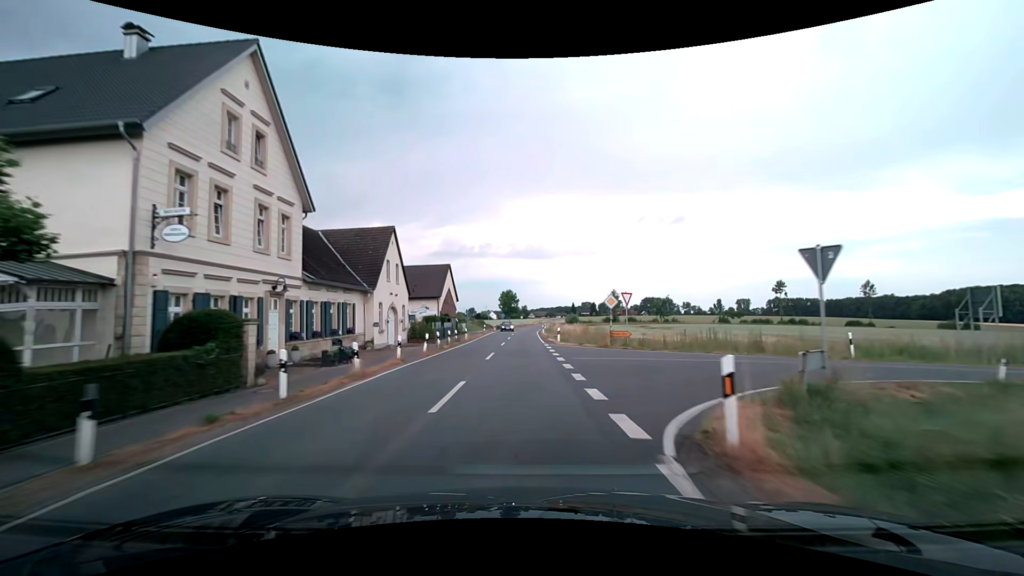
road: secondary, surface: asphalt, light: Day
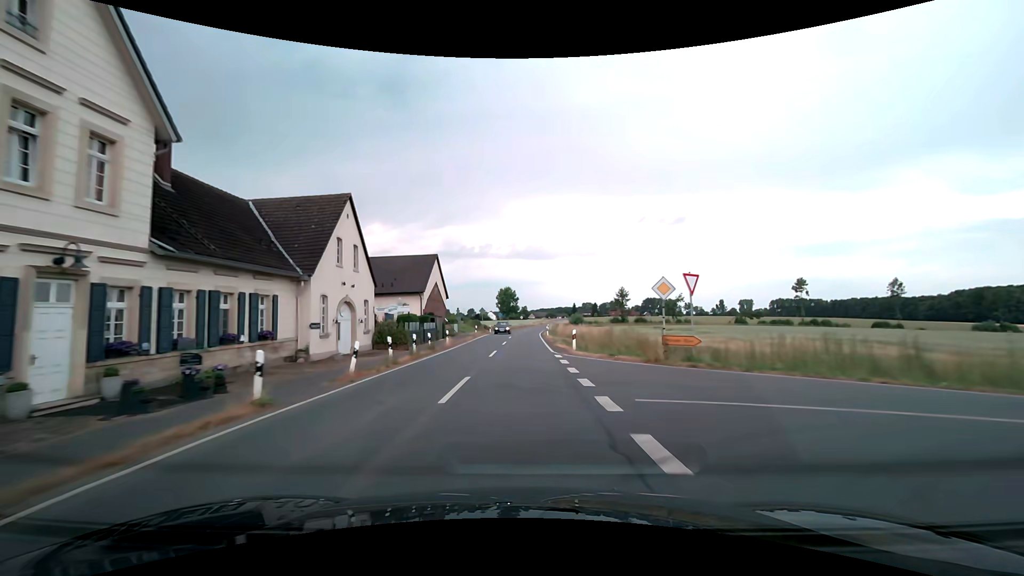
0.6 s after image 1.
(0.0, +10.5) m; 0°
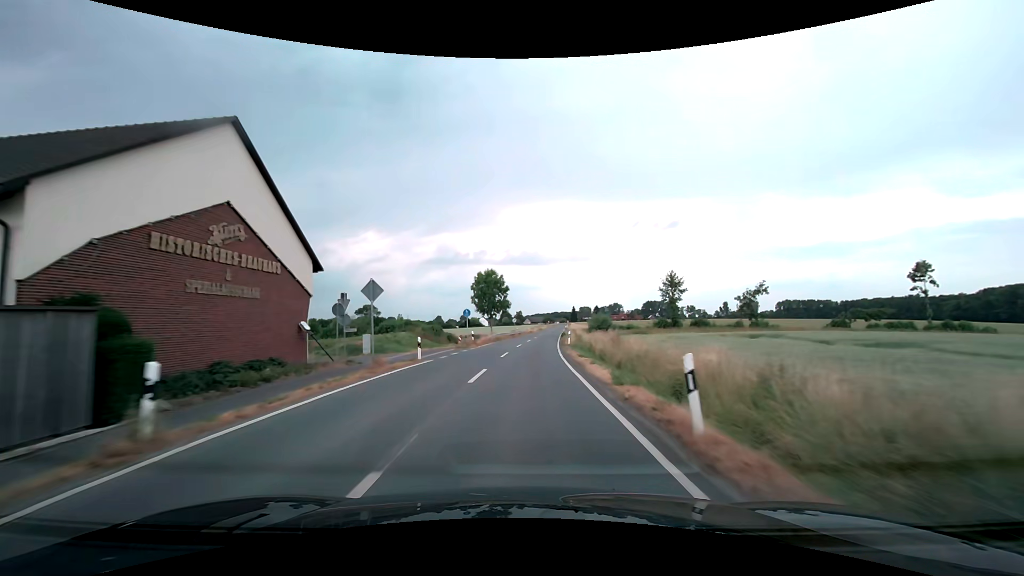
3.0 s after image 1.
(+0.2, +42.1) m; +1°
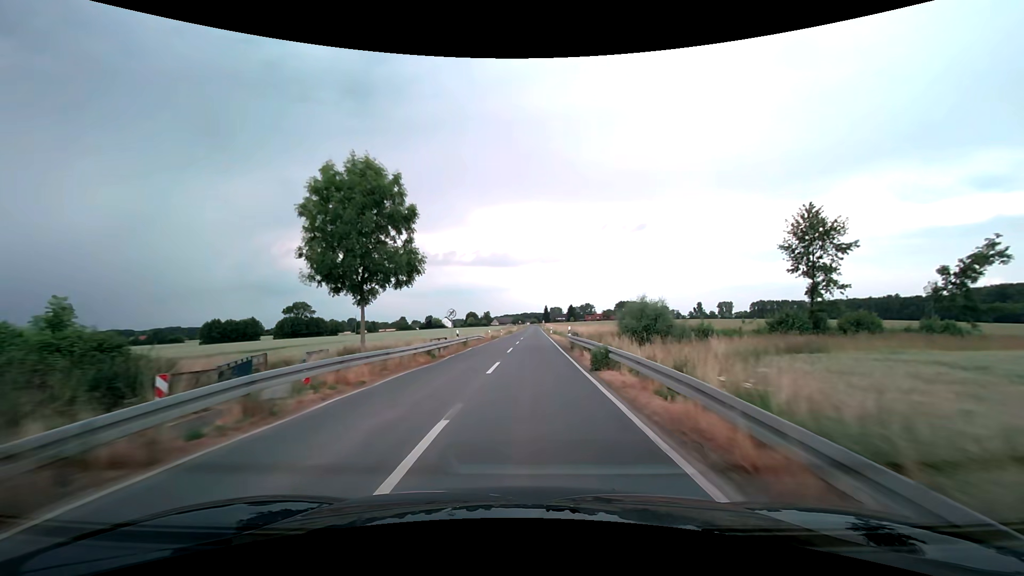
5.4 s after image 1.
(+1.1, +42.2) m; +3°
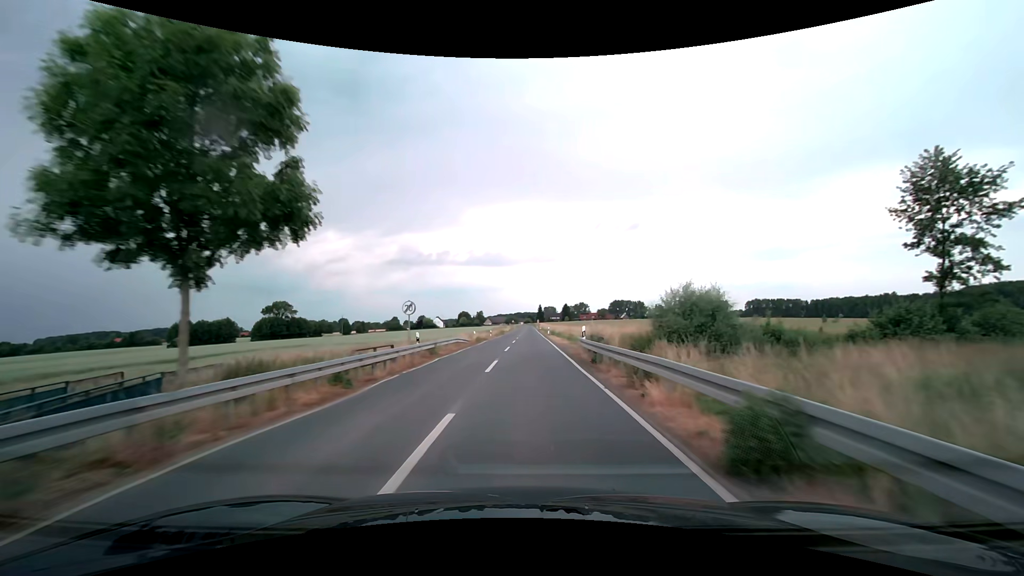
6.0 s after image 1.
(+0.1, +10.5) m; +1°
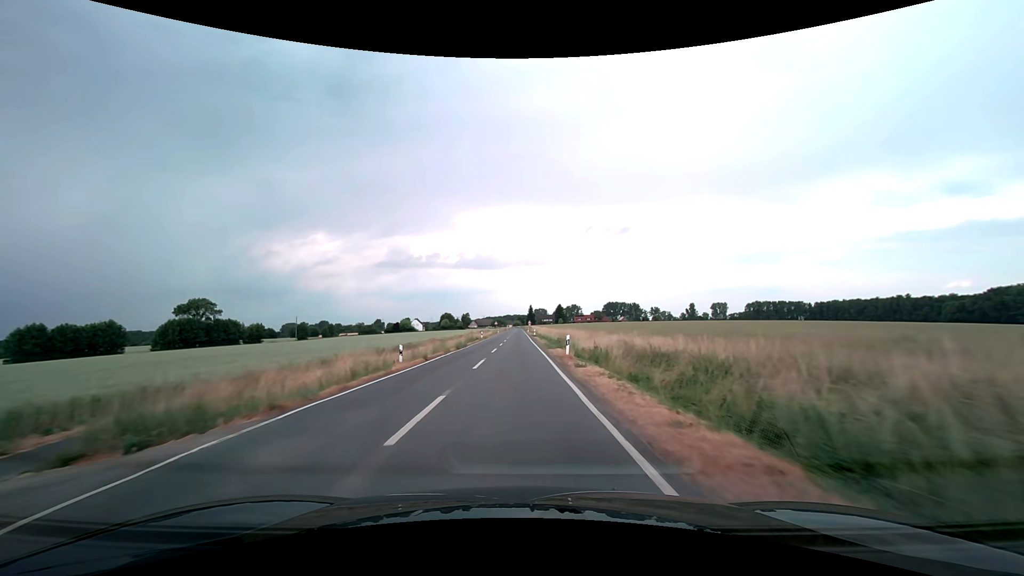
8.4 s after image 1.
(+0.7, +42.2) m; +1°
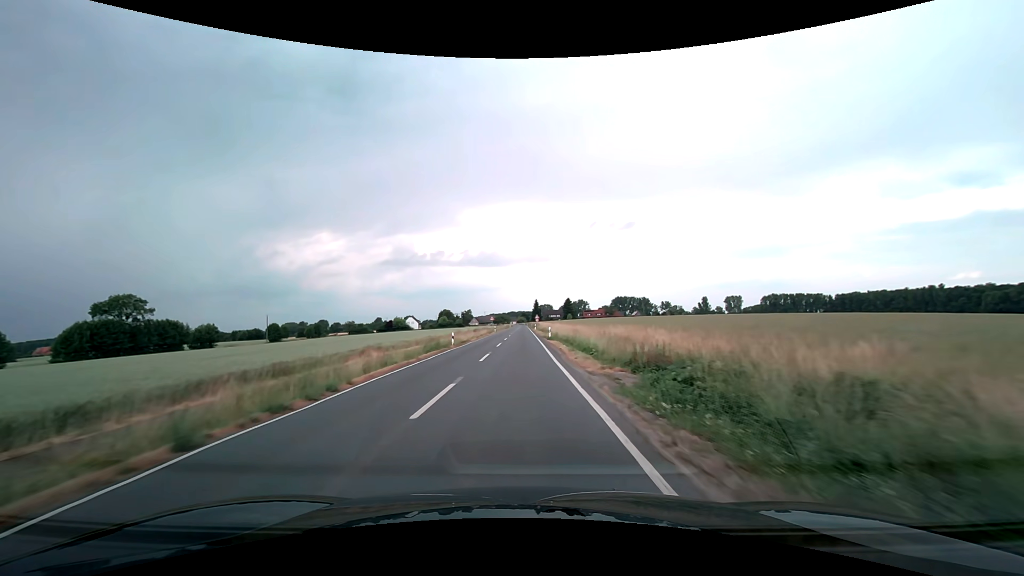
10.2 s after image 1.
(-0.1, +31.7) m; 0°
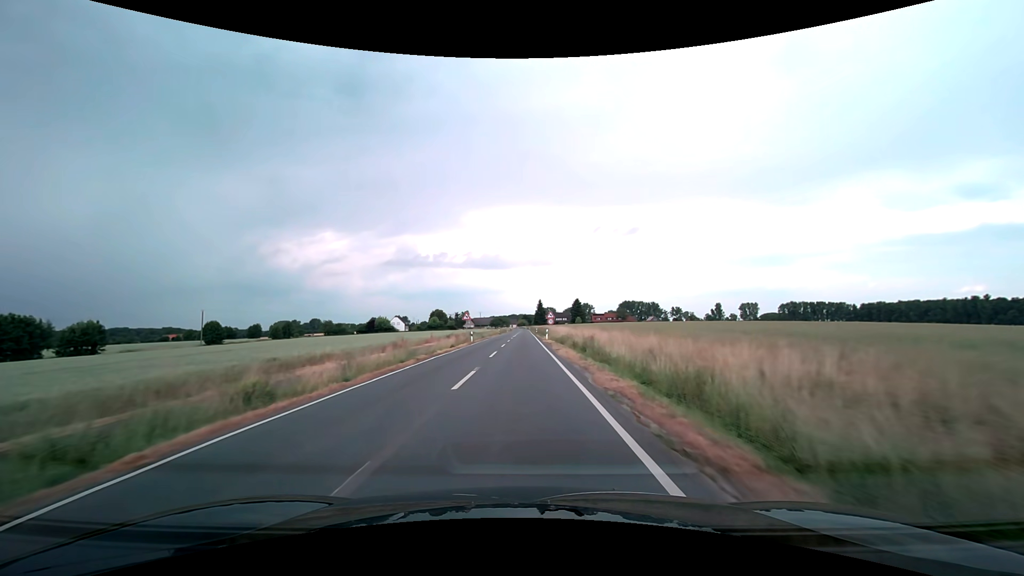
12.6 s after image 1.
(-0.2, +42.3) m; 0°
(0, +10) (0, +20) (0, +30) (0, +40) (0, +50) (0, +60) (0, +70) (0, +80) (0, +90) (0, +100) m
